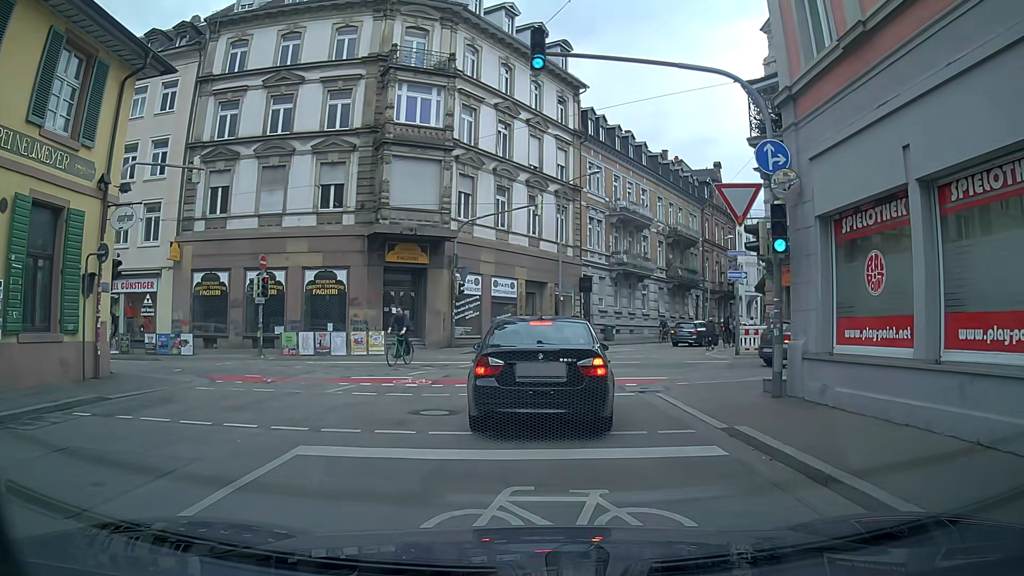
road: unclassified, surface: asphalt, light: Day
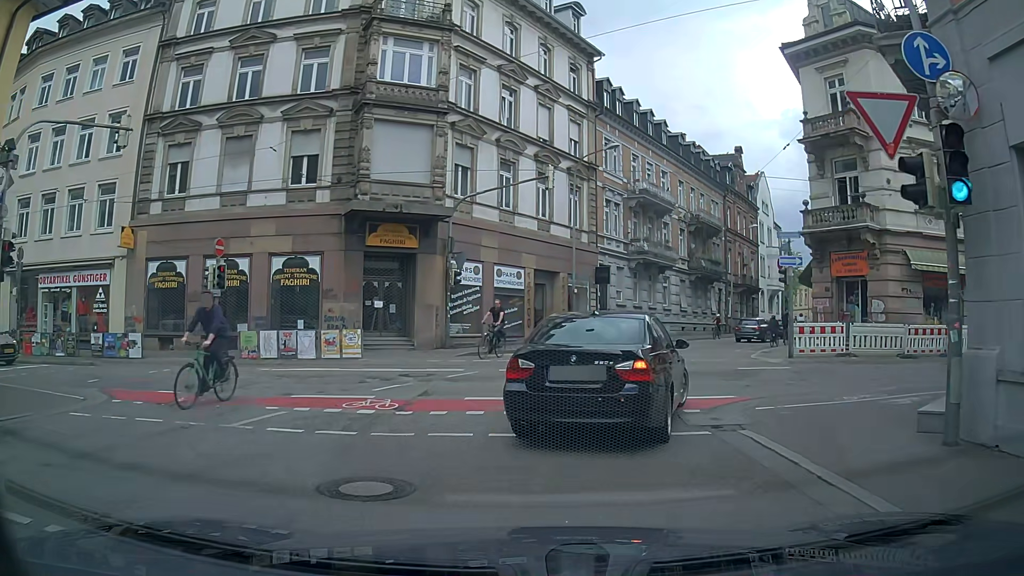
(0.0, +4.8) m; 0°
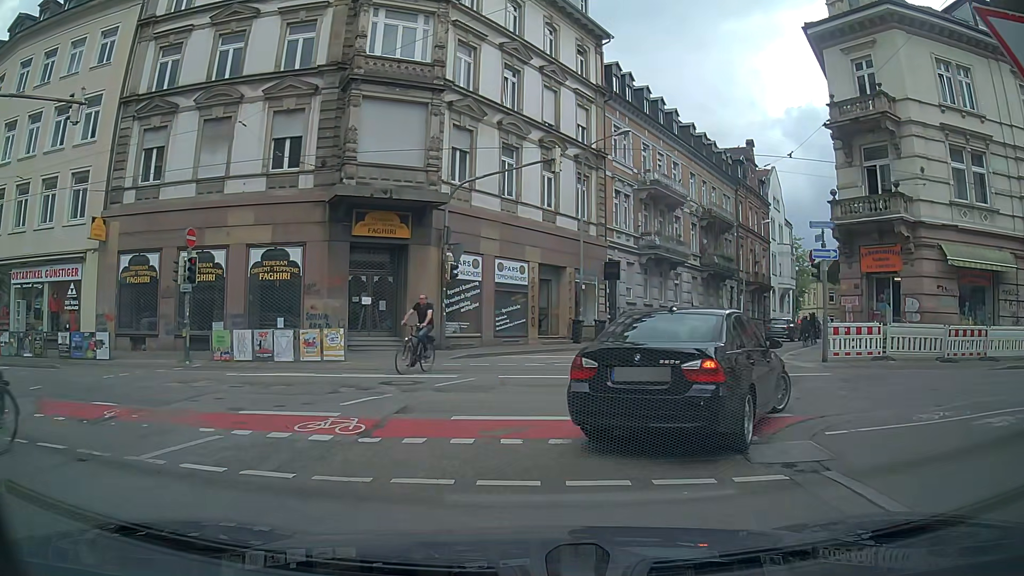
(0.0, +2.4) m; -2°
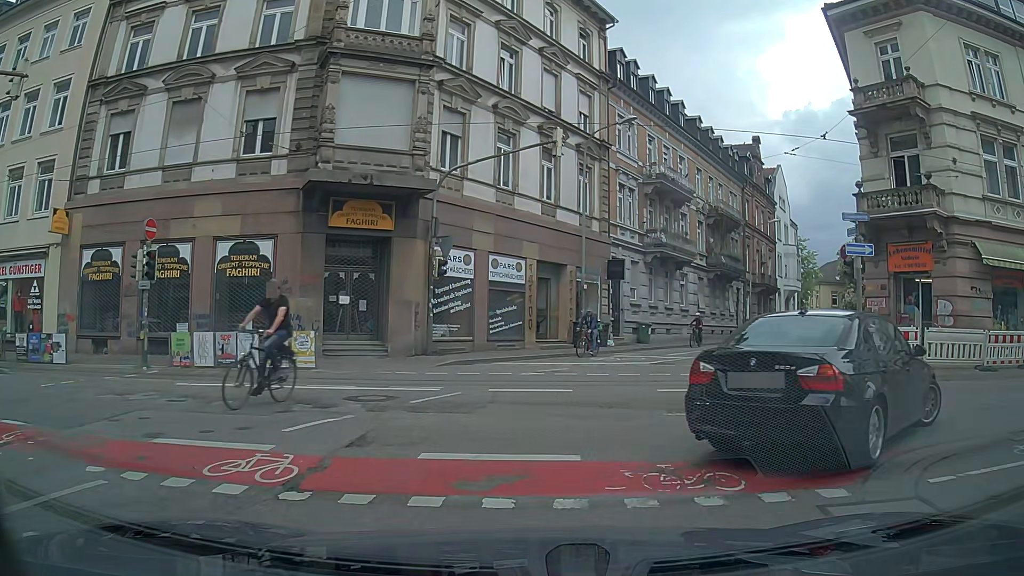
(0.0, +2.4) m; 0°
